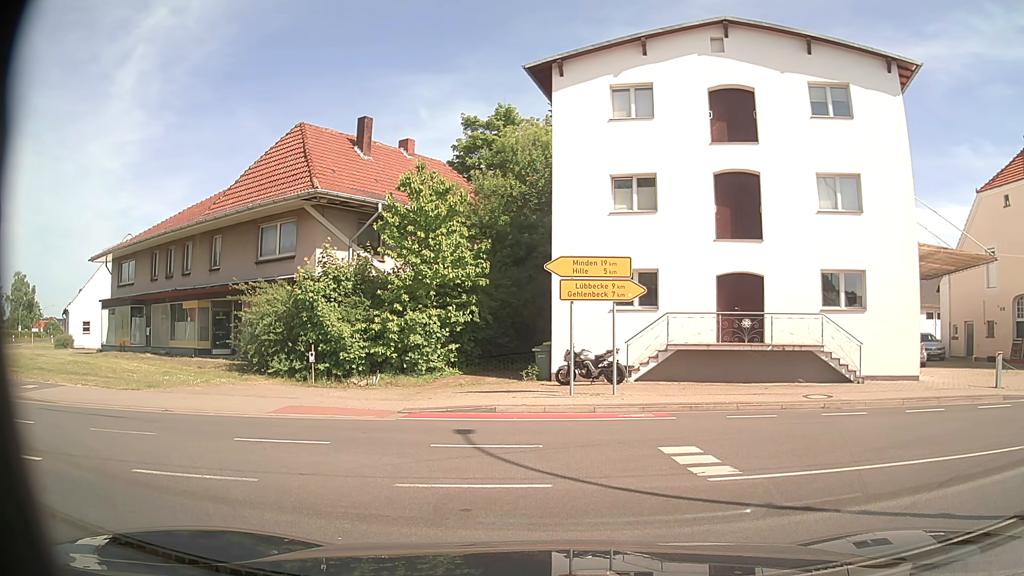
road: secondary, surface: asphalt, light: Day
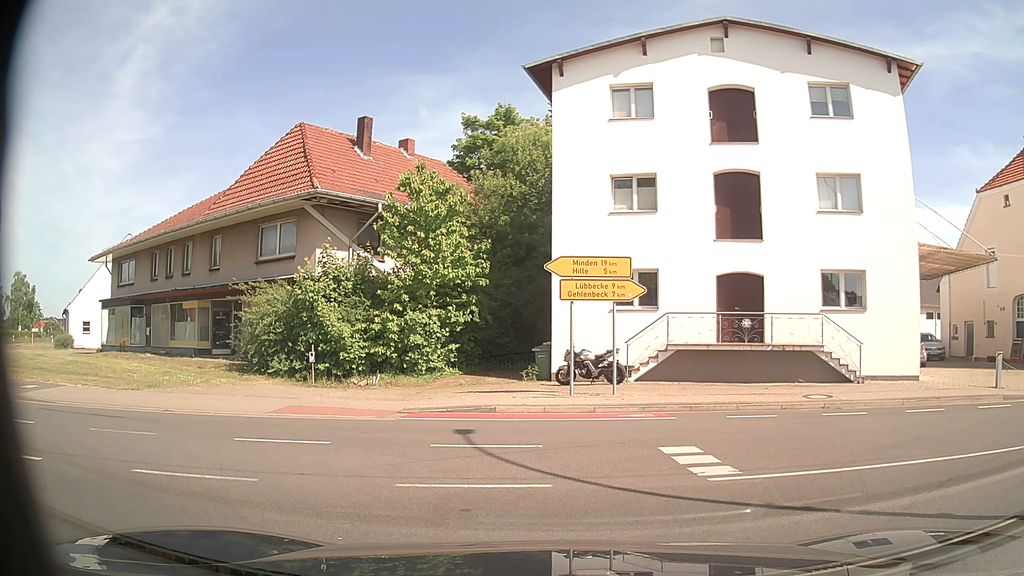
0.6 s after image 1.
(0.0, 0.0) m; 0°
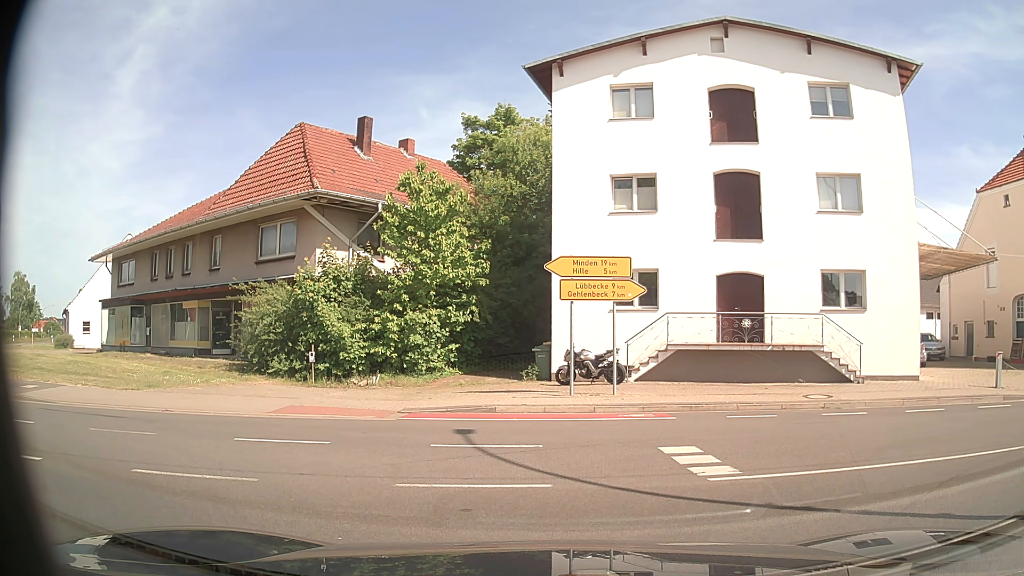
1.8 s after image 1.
(0.0, 0.0) m; 0°
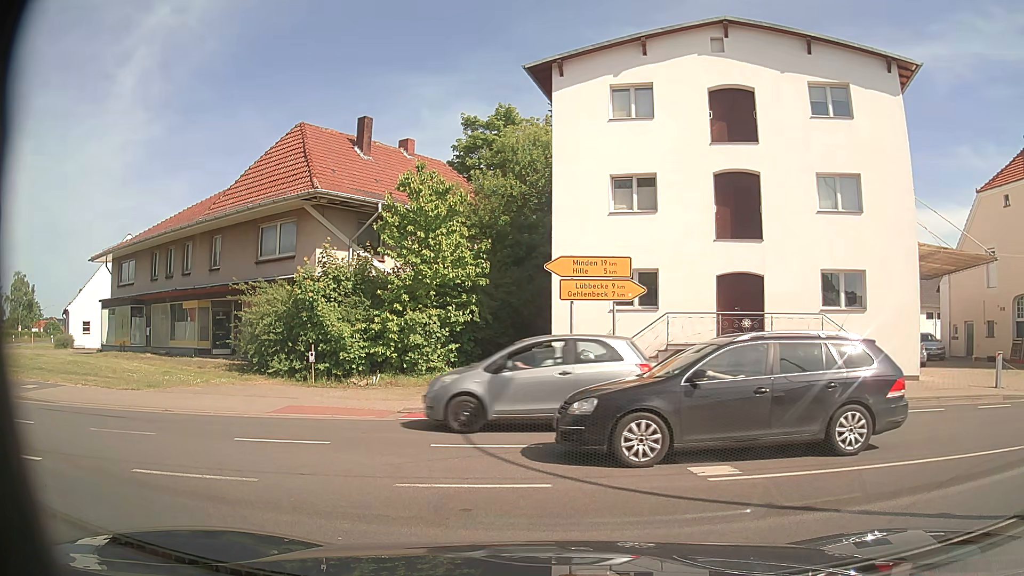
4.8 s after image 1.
(0.0, 0.0) m; 0°
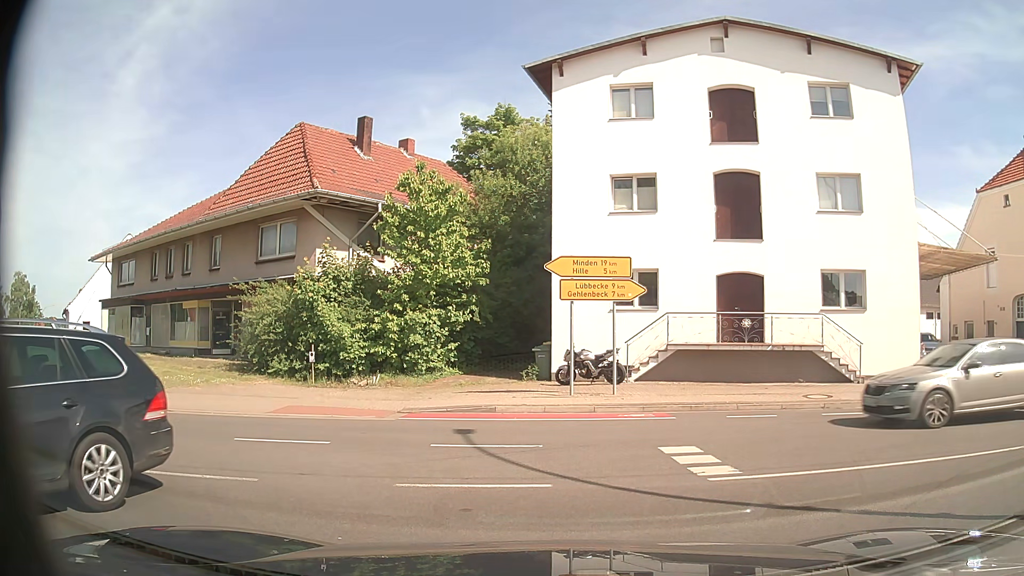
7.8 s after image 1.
(0.0, 0.0) m; 0°
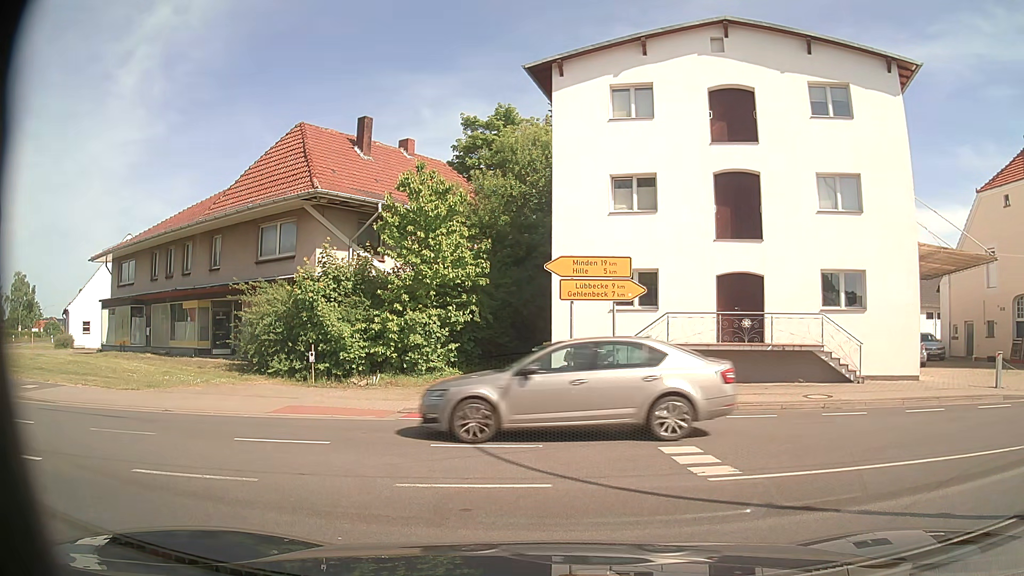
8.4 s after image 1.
(0.0, 0.0) m; 0°
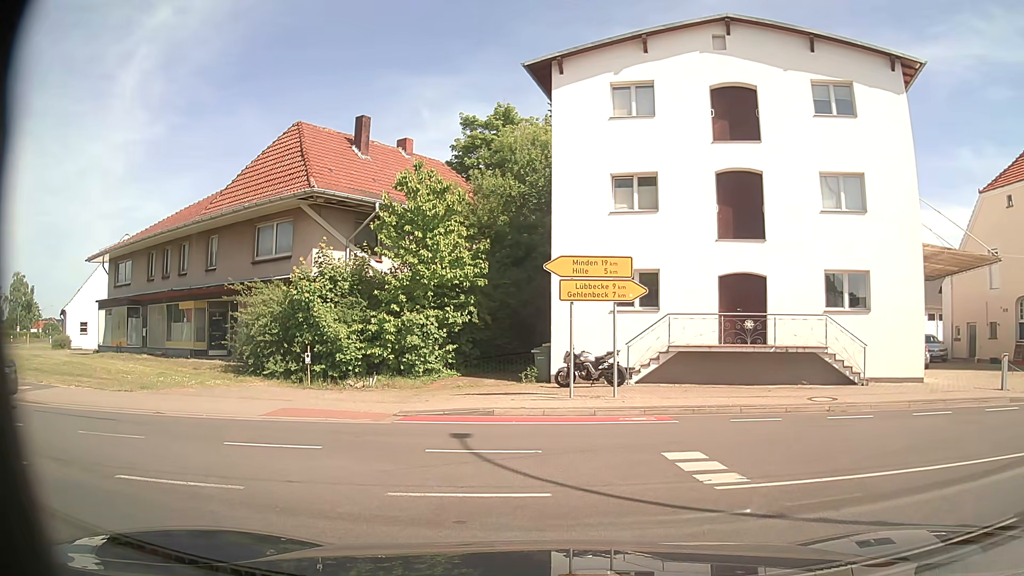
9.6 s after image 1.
(0.0, +0.3) m; 0°
